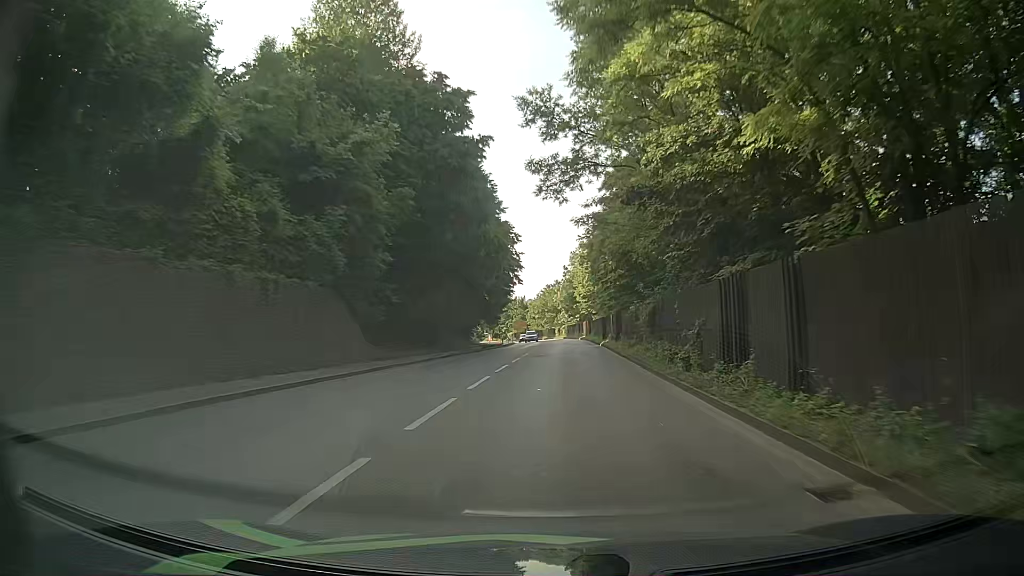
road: primary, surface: asphalt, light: Day
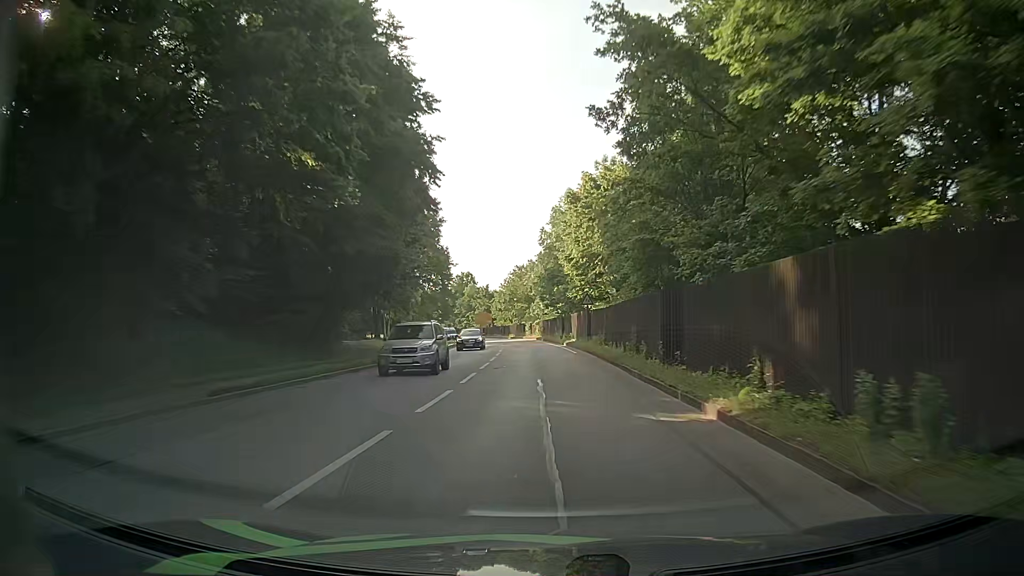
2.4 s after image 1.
(+1.2, +40.1) m; +3°
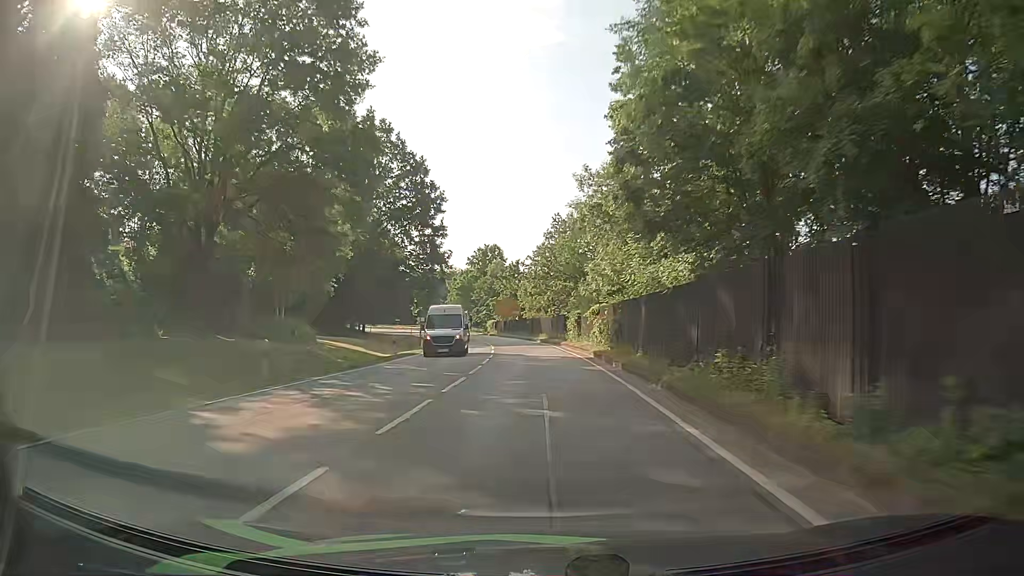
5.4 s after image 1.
(-1.9, +50.9) m; -4°
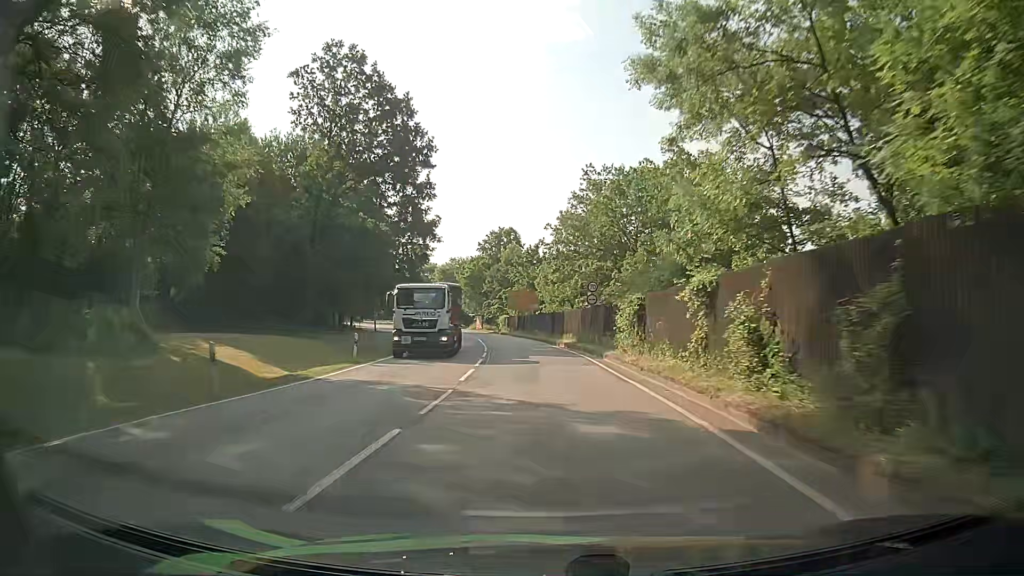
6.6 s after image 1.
(-0.3, +20.2) m; -2°
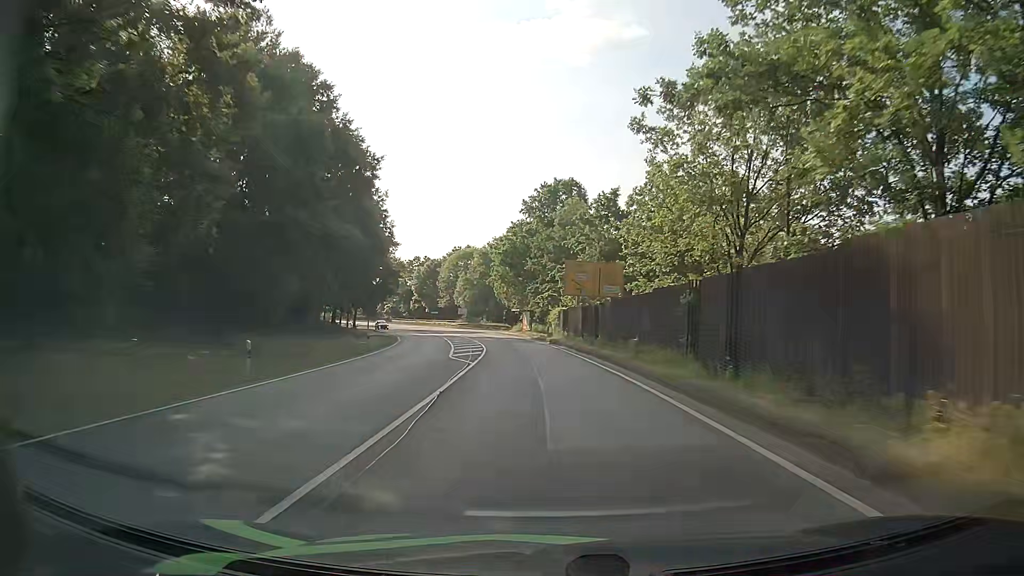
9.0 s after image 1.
(-1.8, +40.0) m; -5°
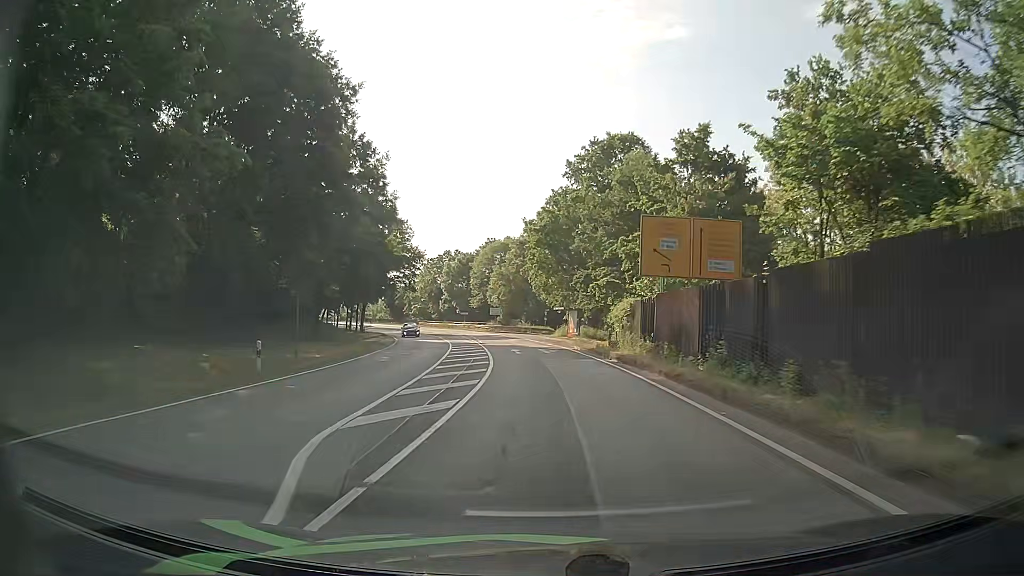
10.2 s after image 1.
(-0.8, +20.0) m; -4°
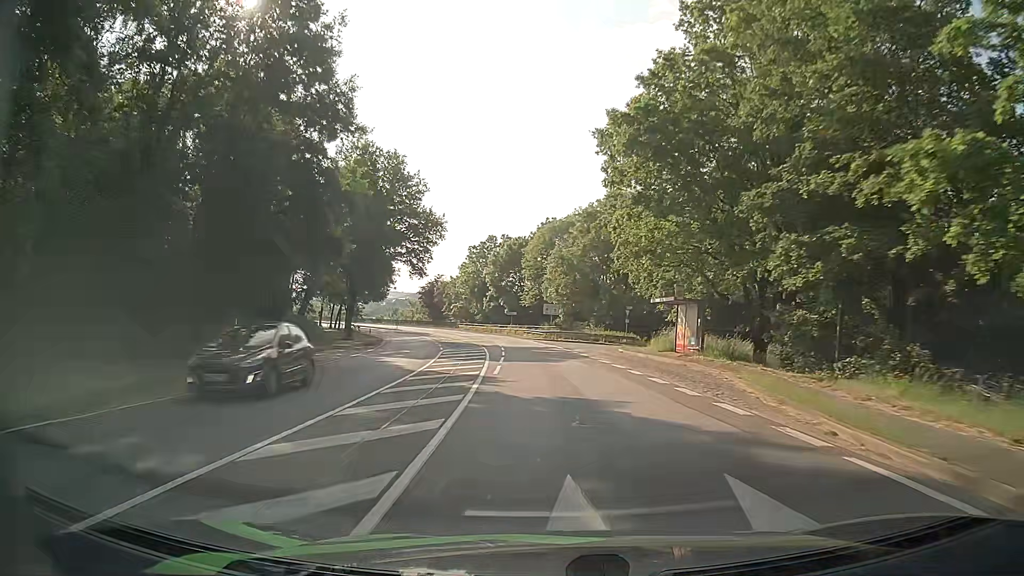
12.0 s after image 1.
(-1.3, +30.4) m; -5°
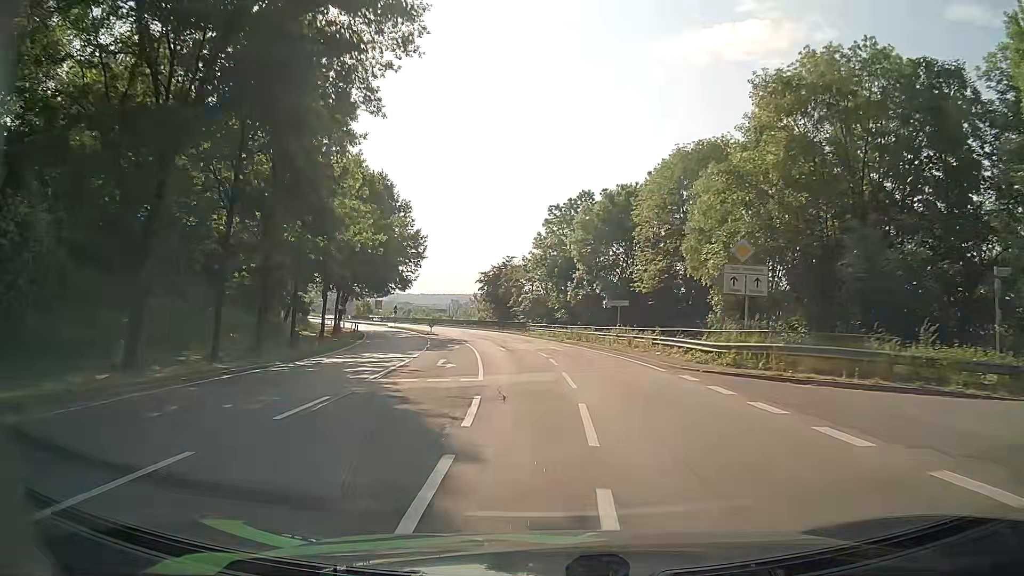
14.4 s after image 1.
(-3.2, +41.7) m; -8°
(0, +10) (-1, +20) (-1, +30) (-3, +40) (-4, +50) (-6, +60) (-8, +69) (-11, +79) (-13, +89) (-16, +98) m
